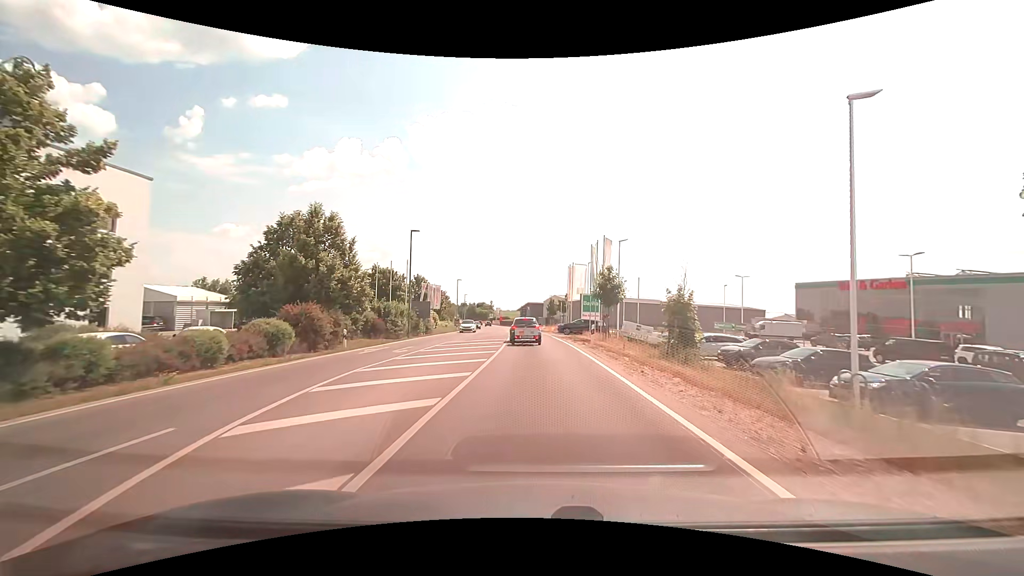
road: secondary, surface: asphalt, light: Day
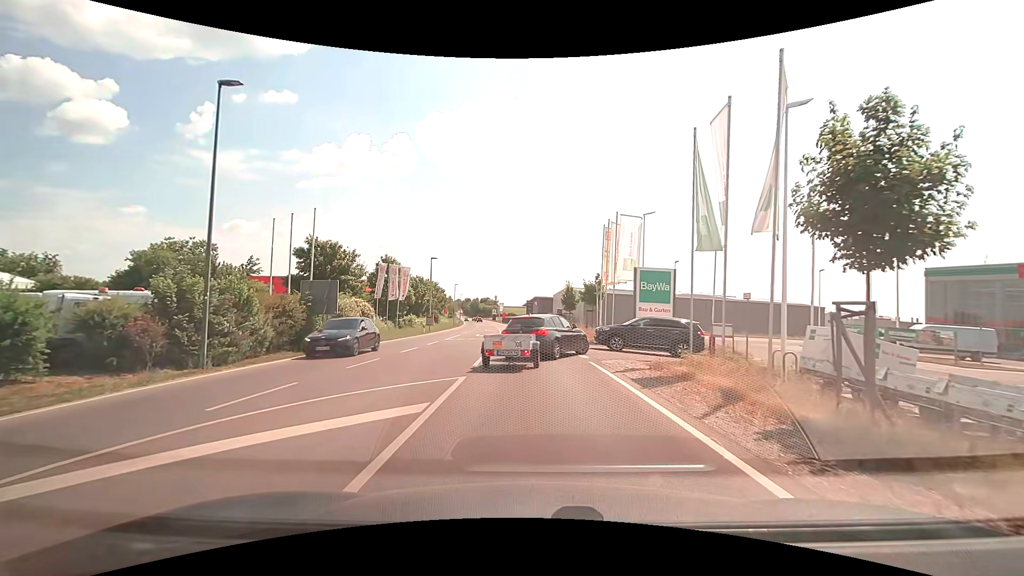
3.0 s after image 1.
(-0.2, +25.2) m; -1°
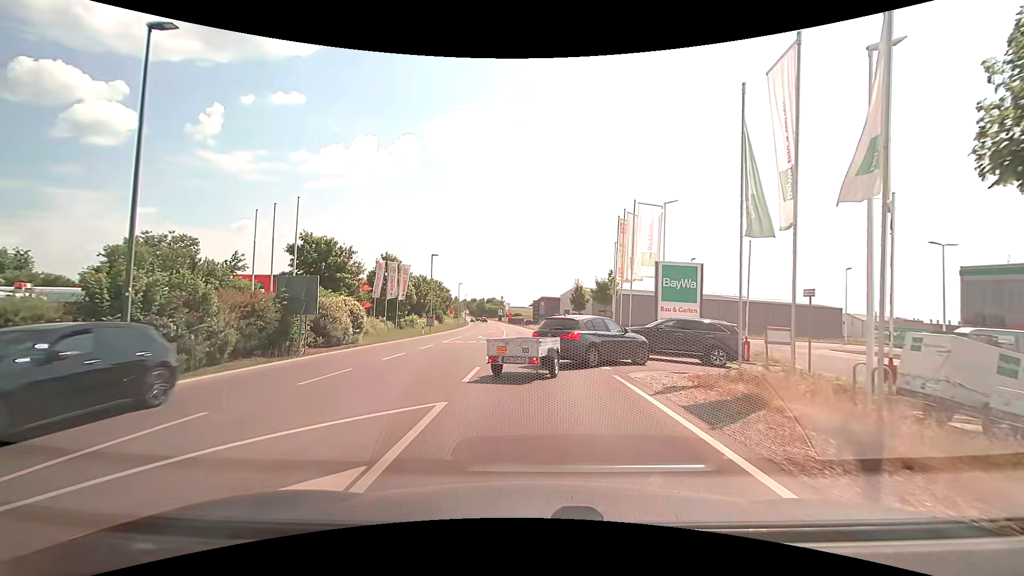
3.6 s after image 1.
(0.0, +3.1) m; -1°
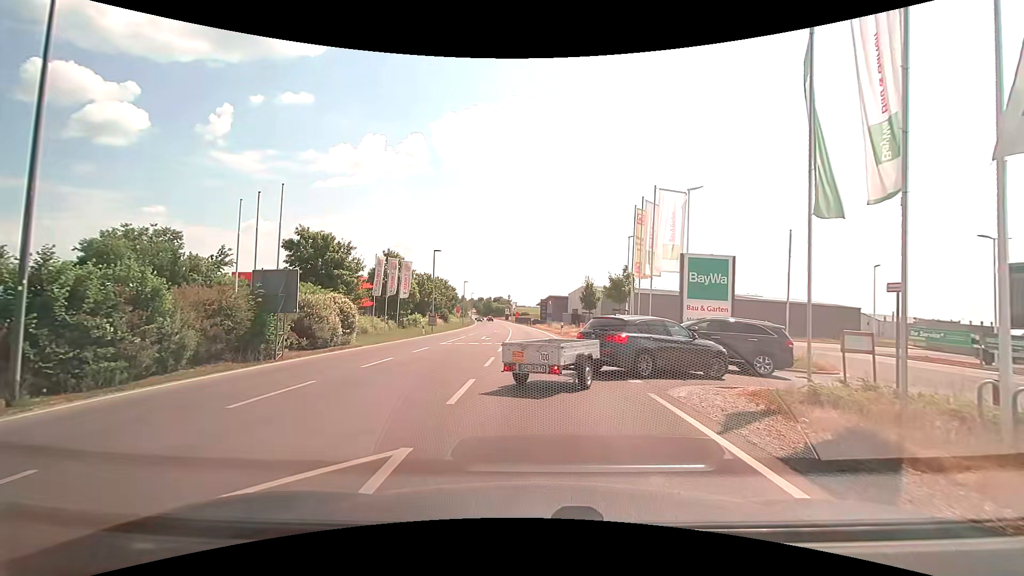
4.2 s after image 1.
(0.0, +2.7) m; -1°
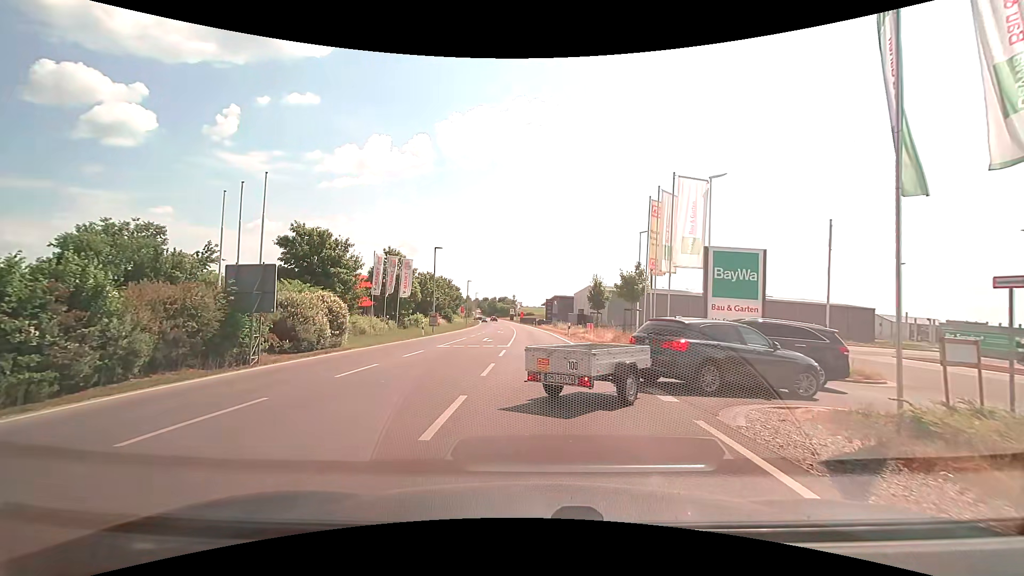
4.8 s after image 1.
(0.0, +2.1) m; 0°
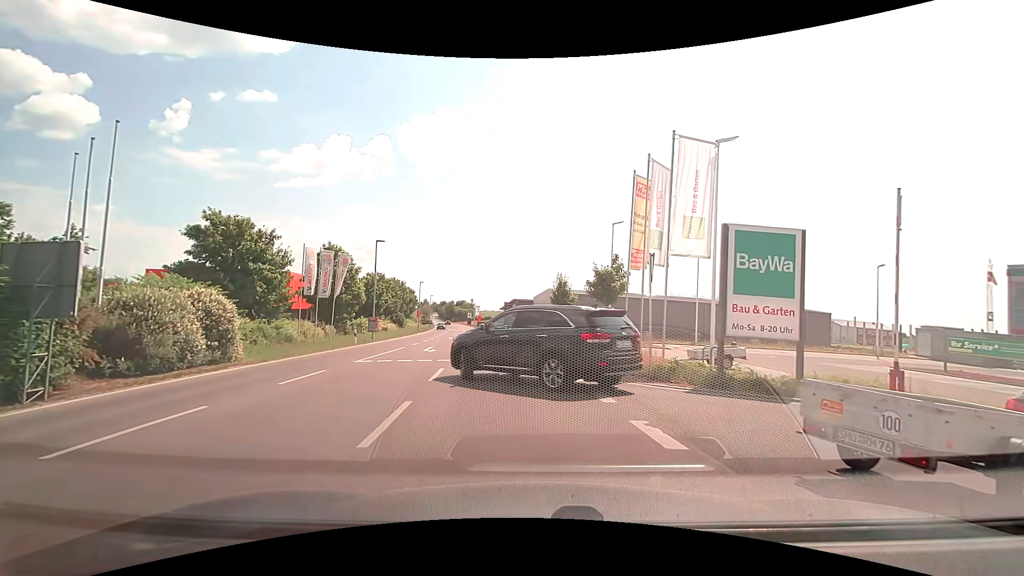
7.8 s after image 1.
(+0.1, +5.8) m; +4°
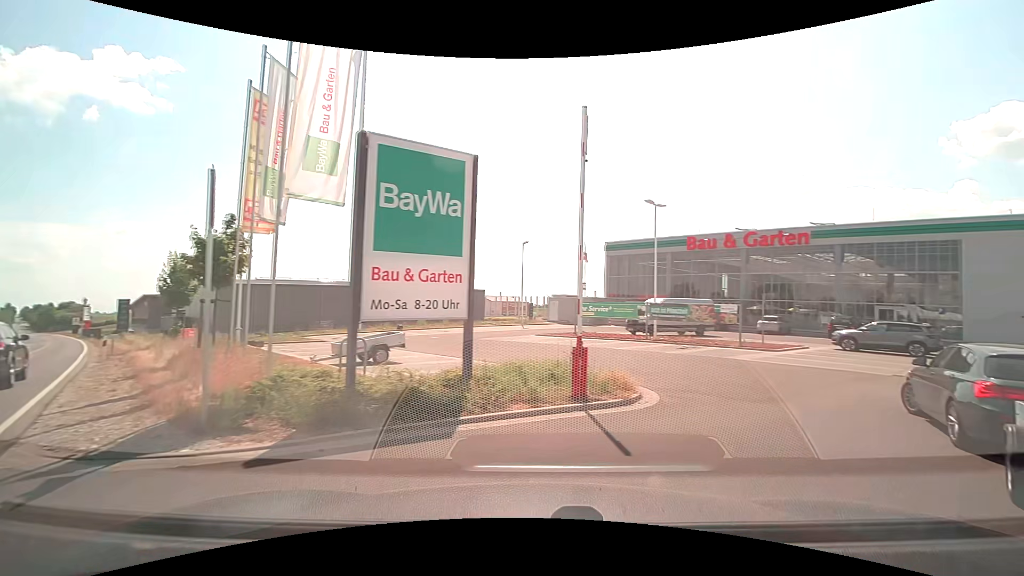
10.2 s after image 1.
(+1.7, +6.3) m; +36°
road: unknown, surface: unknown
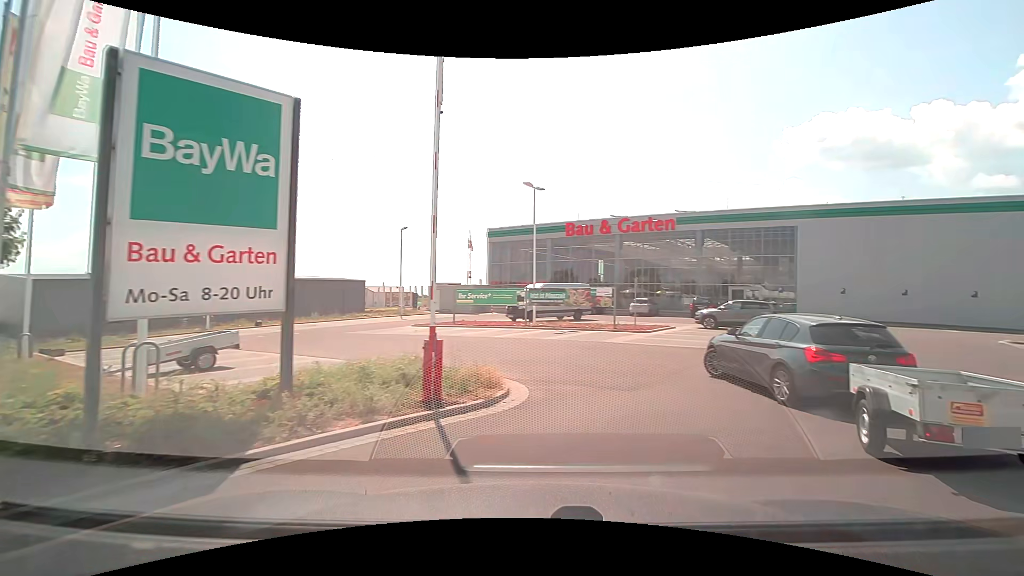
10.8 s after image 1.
(+0.2, +1.7) m; +12°
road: service
